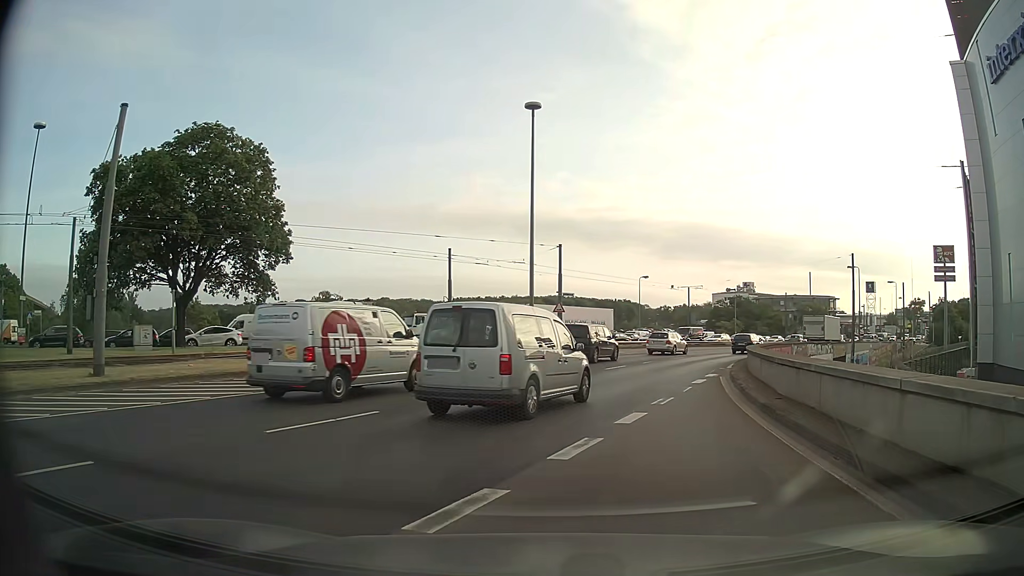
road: motorway_link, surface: asphalt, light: Day
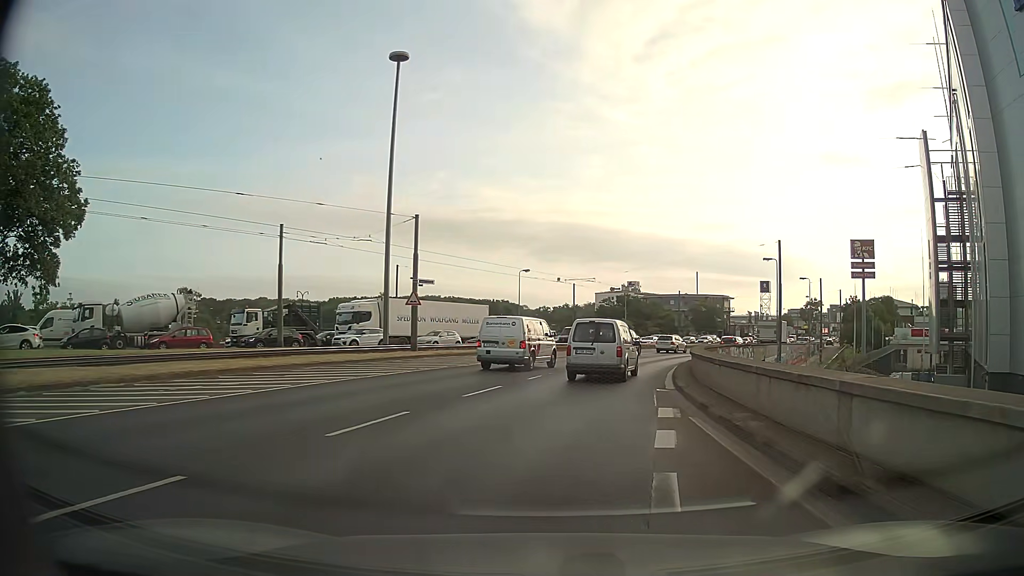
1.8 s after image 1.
(+1.1, +11.4) m; +11°
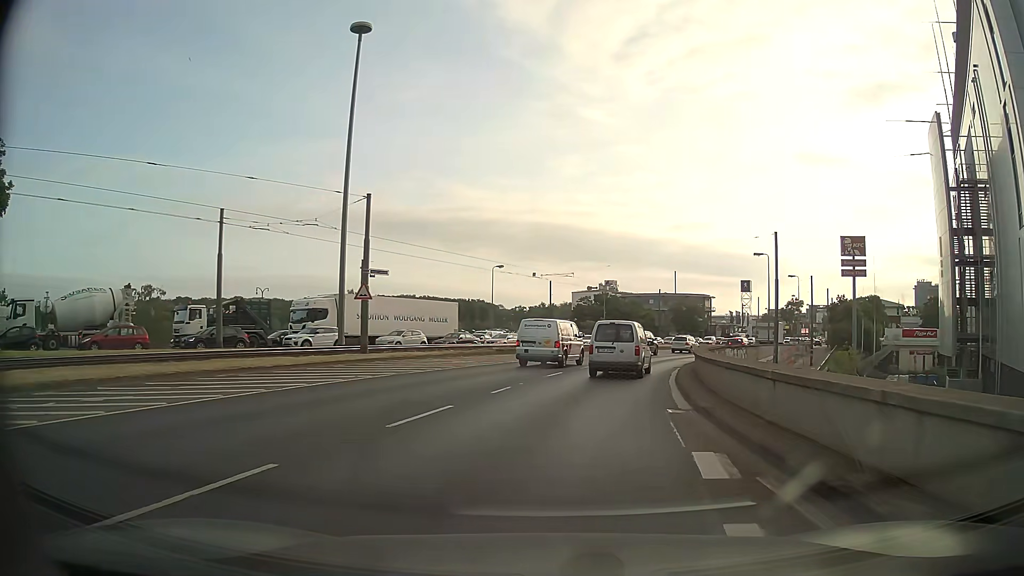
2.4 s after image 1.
(+0.1, +5.0) m; +2°
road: primary
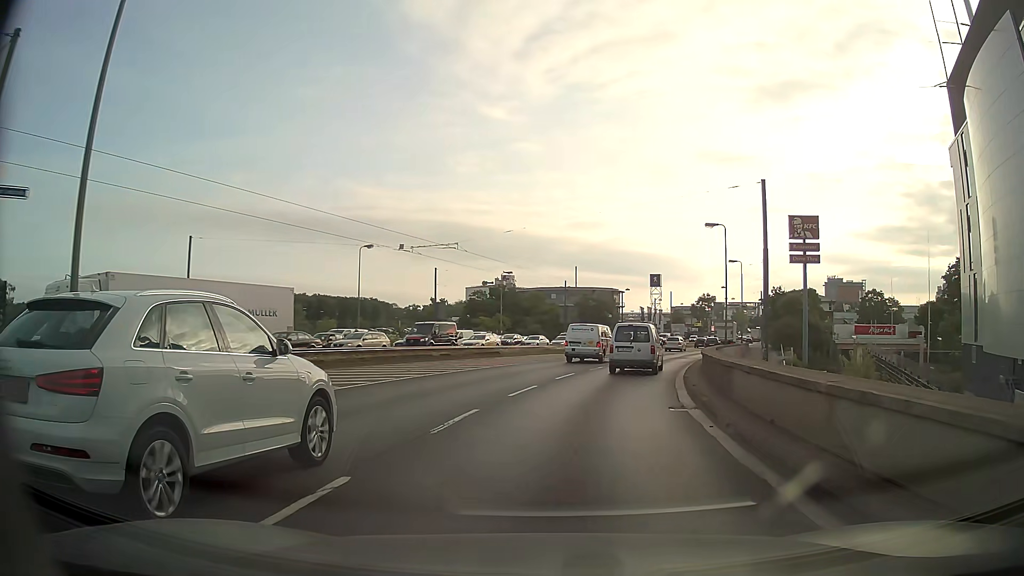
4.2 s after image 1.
(+1.2, +18.1) m; +10°
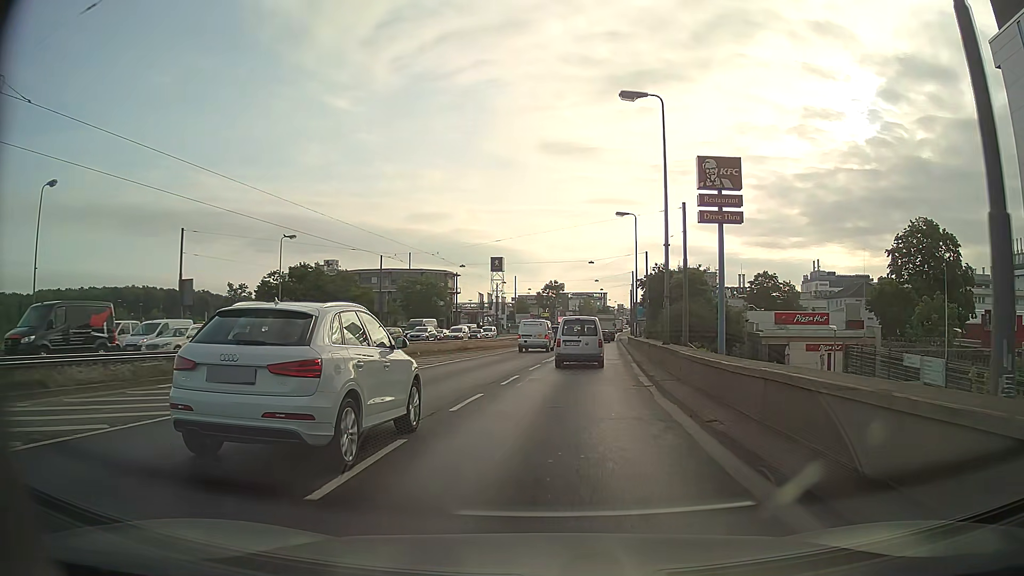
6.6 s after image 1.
(+3.0, +27.2) m; +12°
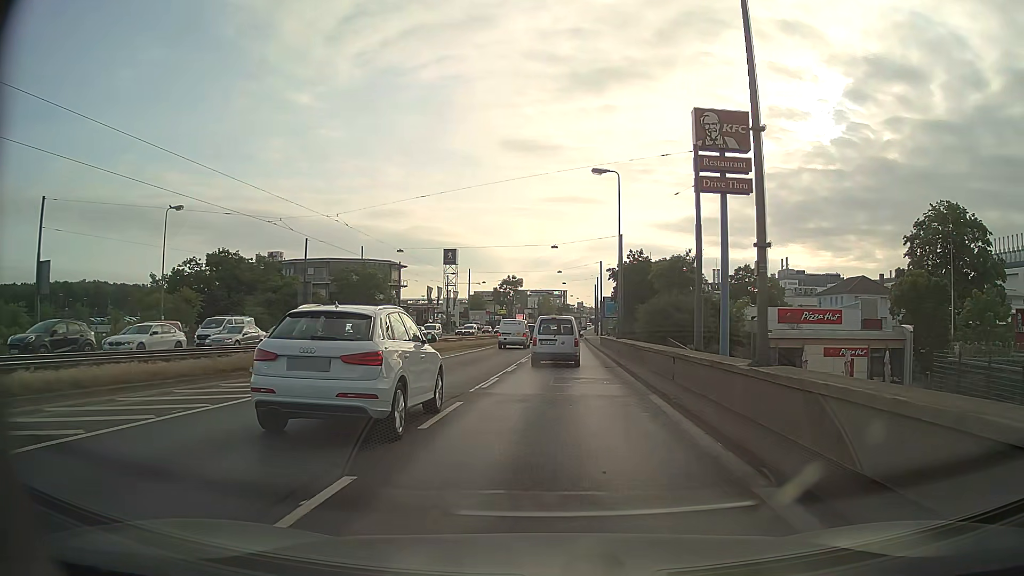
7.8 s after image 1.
(+0.6, +13.9) m; +4°
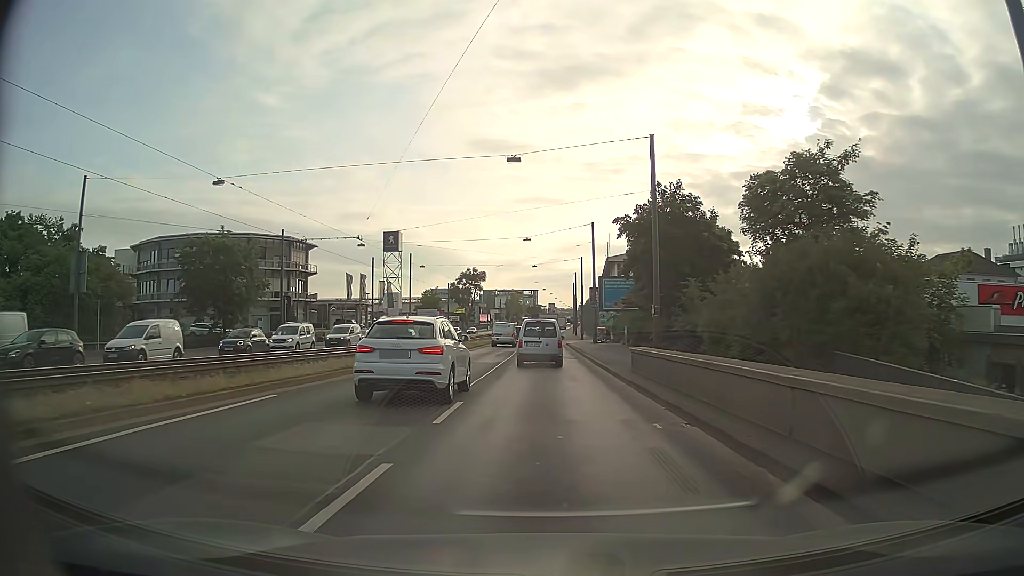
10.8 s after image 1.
(+1.0, +35.4) m; +2°
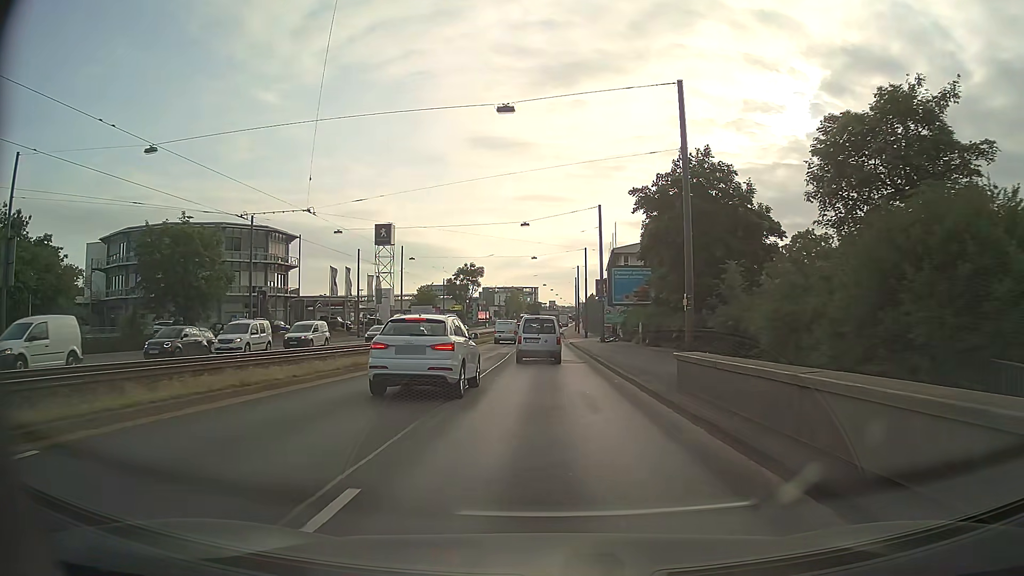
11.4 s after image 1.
(0.0, +7.2) m; 0°
(0, +10) (0, +20) (0, +30) (0, +40) (-1, +50) (-2, +60) (-3, +70) (-3, +80) (-3, +90) (-3, +100) m
